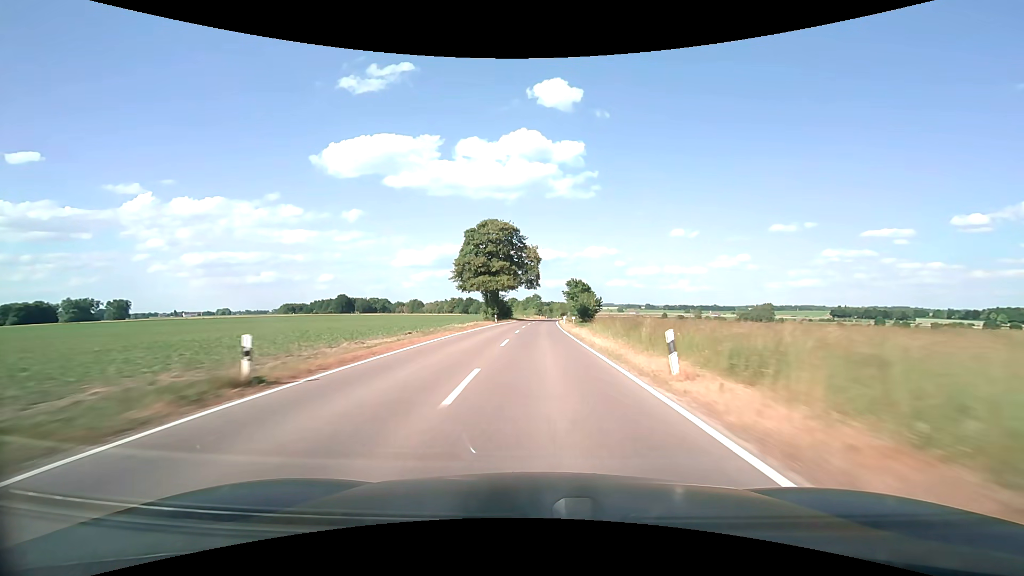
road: secondary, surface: asphalt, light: Day
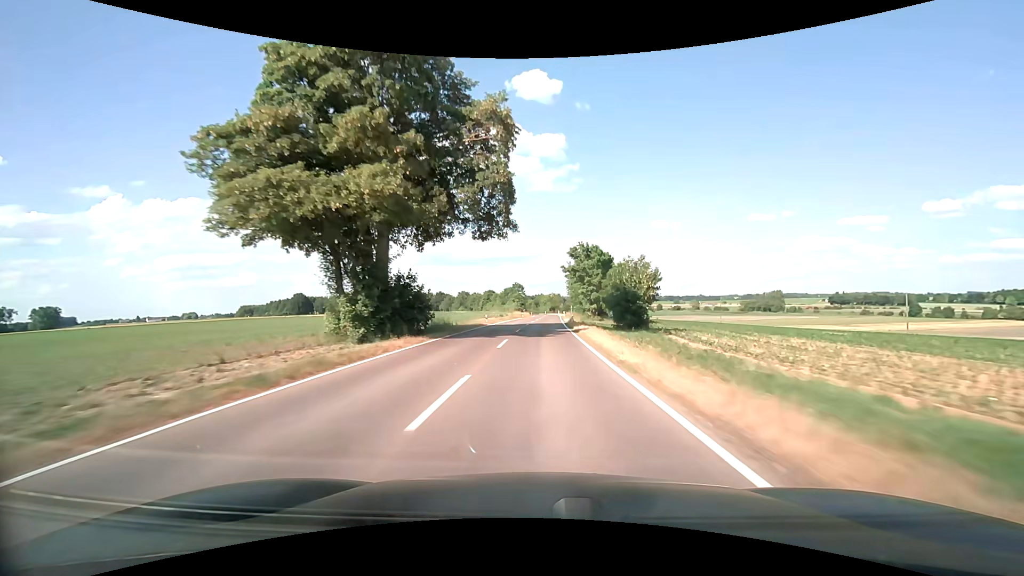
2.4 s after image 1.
(+0.6, +61.2) m; +2°
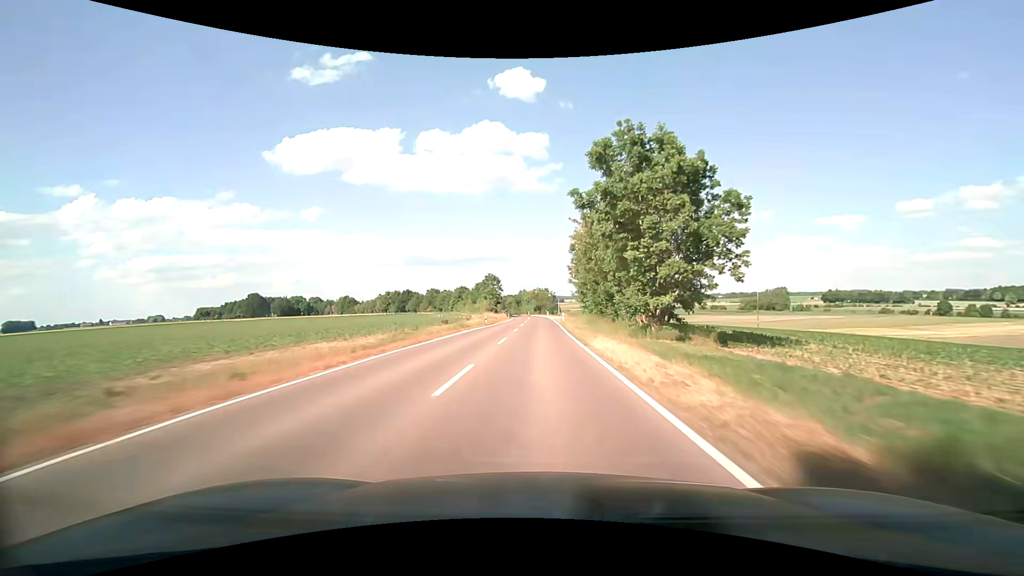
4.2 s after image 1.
(+0.8, +45.8) m; +2°
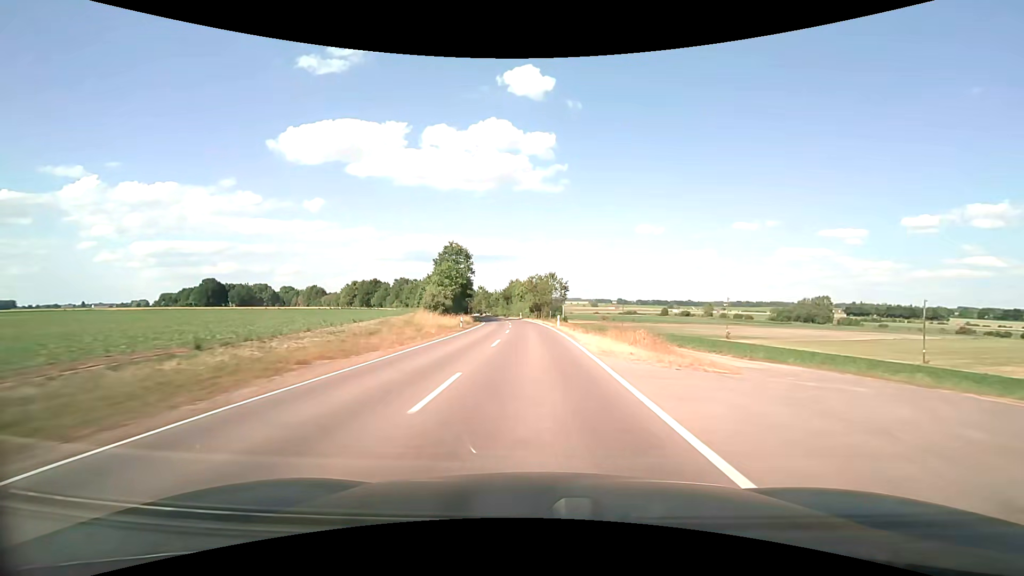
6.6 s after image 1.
(+0.3, +60.7) m; 0°
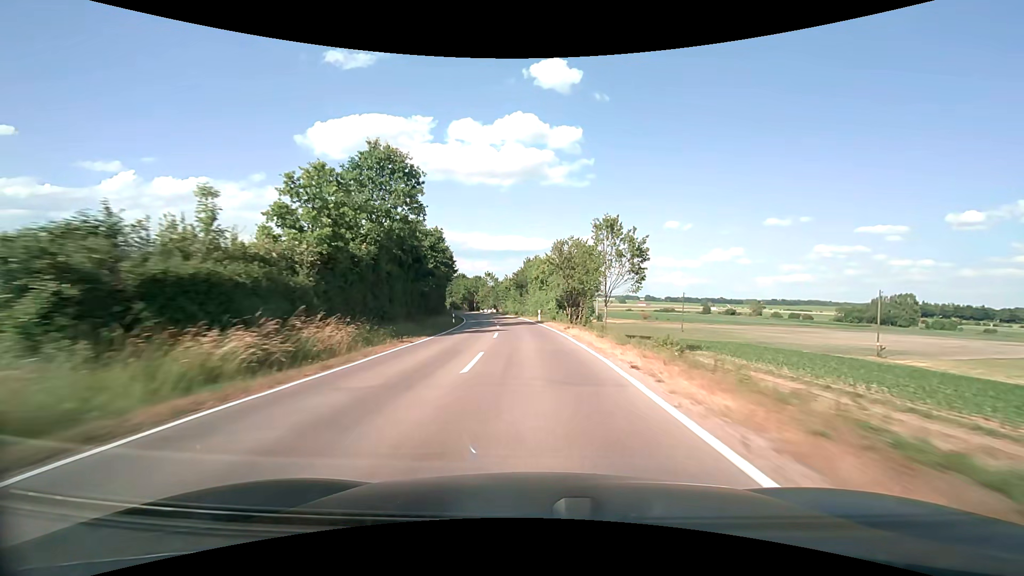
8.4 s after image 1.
(-0.7, +44.8) m; -2°
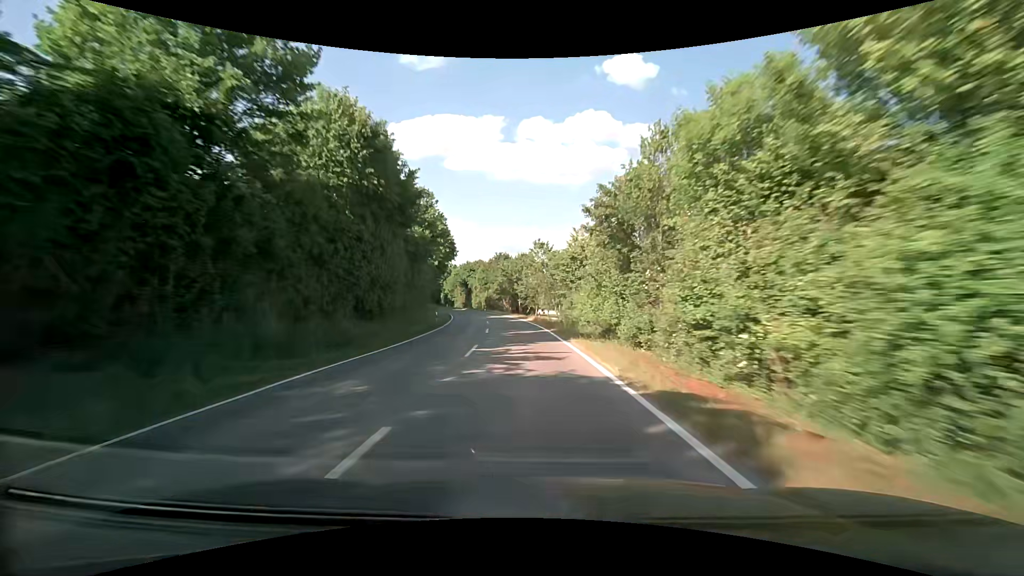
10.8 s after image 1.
(-3.4, +57.0) m; -8°
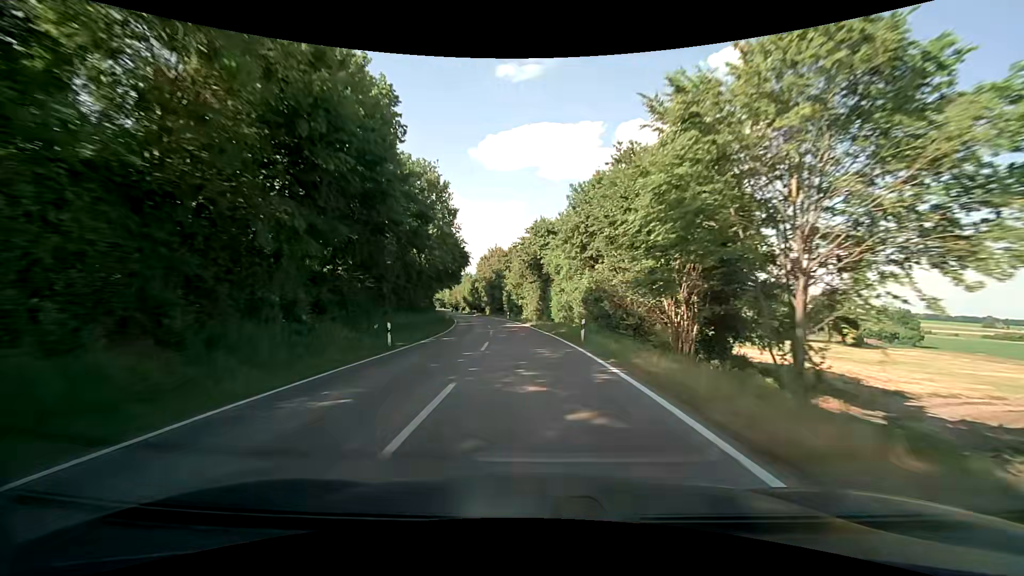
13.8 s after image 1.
(-7.0, +68.3) m; -11°
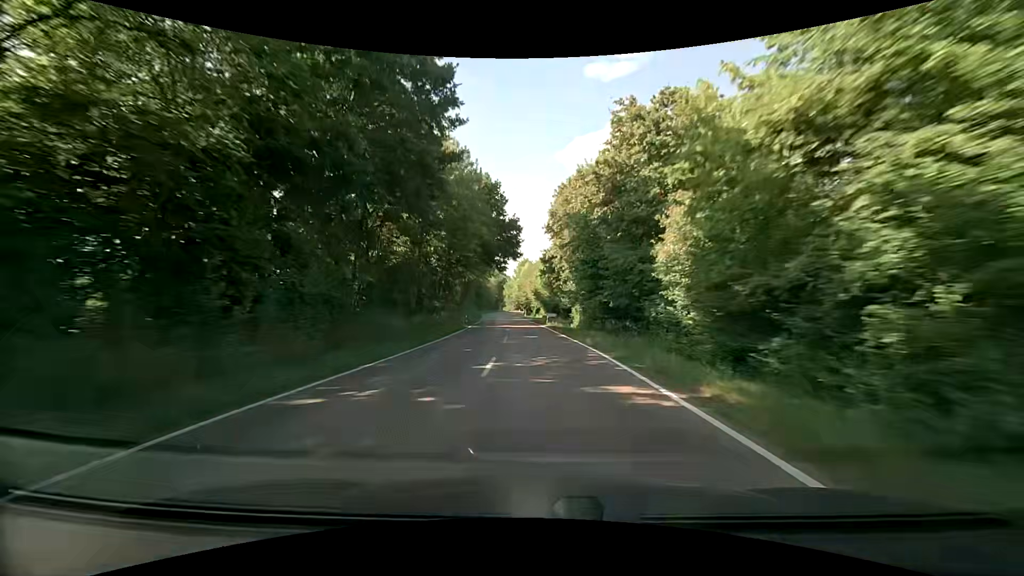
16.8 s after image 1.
(-6.4, +66.5) m; -10°
(0, +10) (0, +20) (-1, +30) (-1, +40) (-2, +50) (-2, +60) (-3, +70) (-4, +80) (-5, +90) (-6, +100) m
